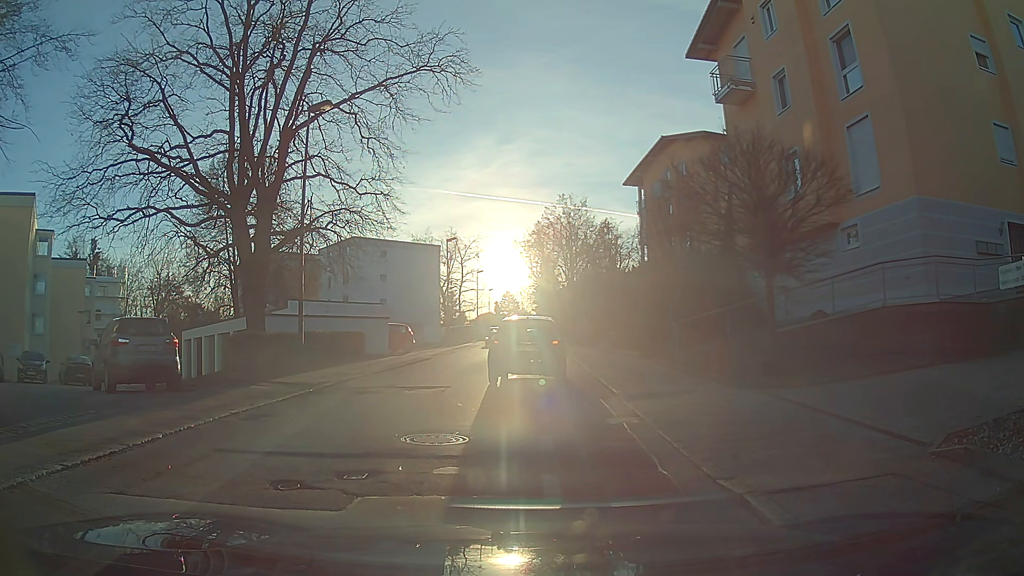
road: residential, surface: asphalt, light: Day
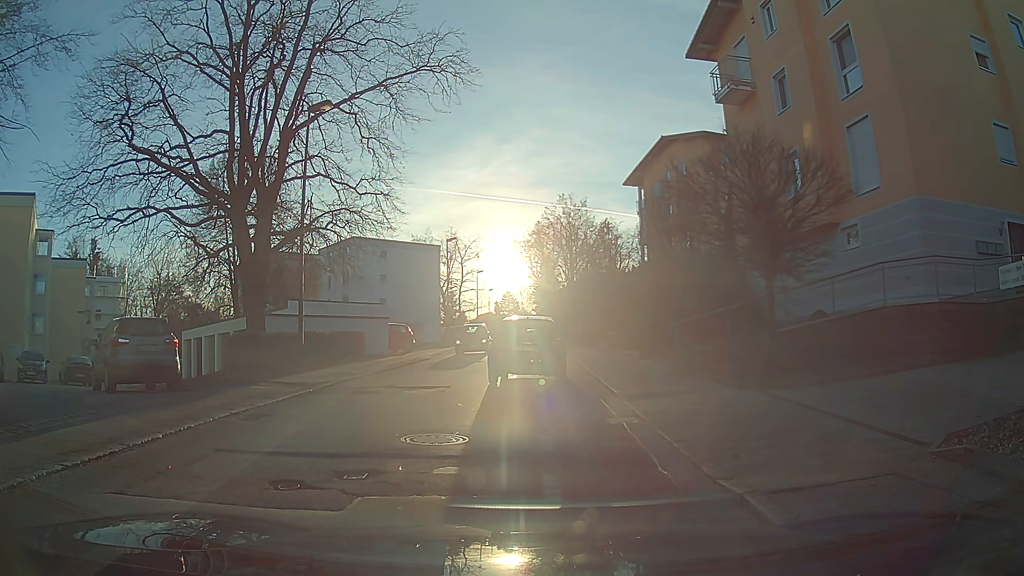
(0.0, 0.0) m; 0°
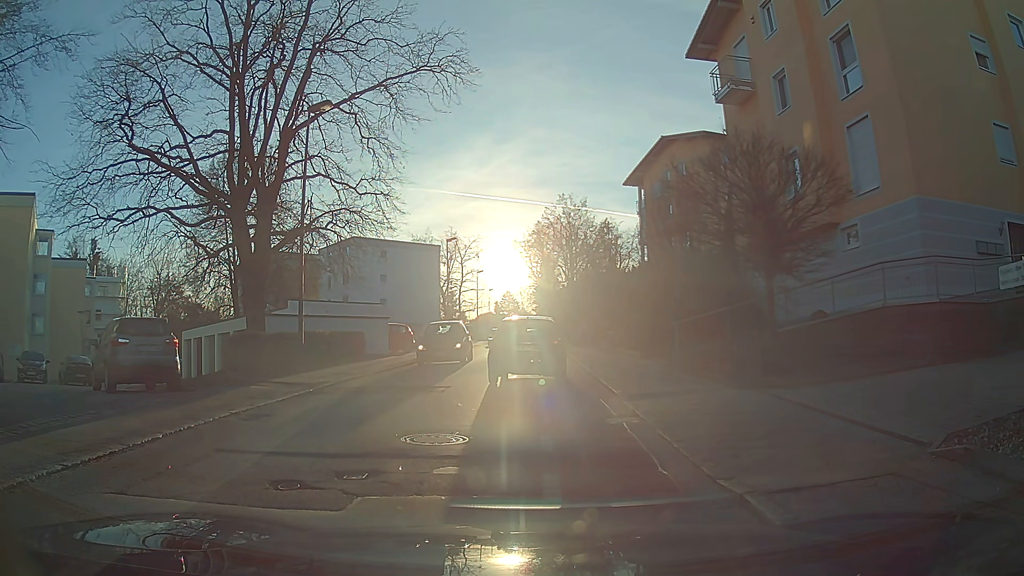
(0.0, 0.0) m; 0°
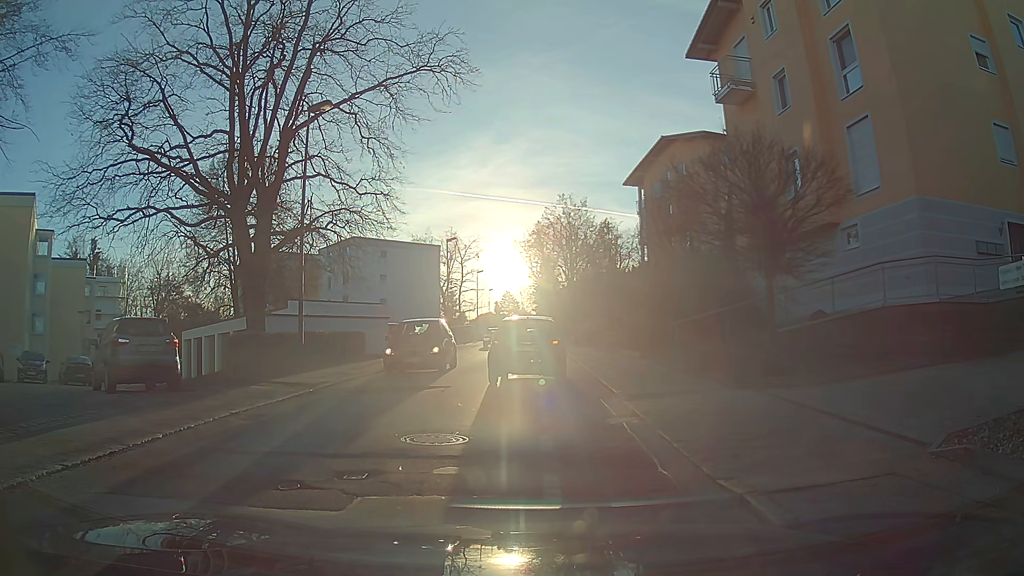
(0.0, 0.0) m; 0°
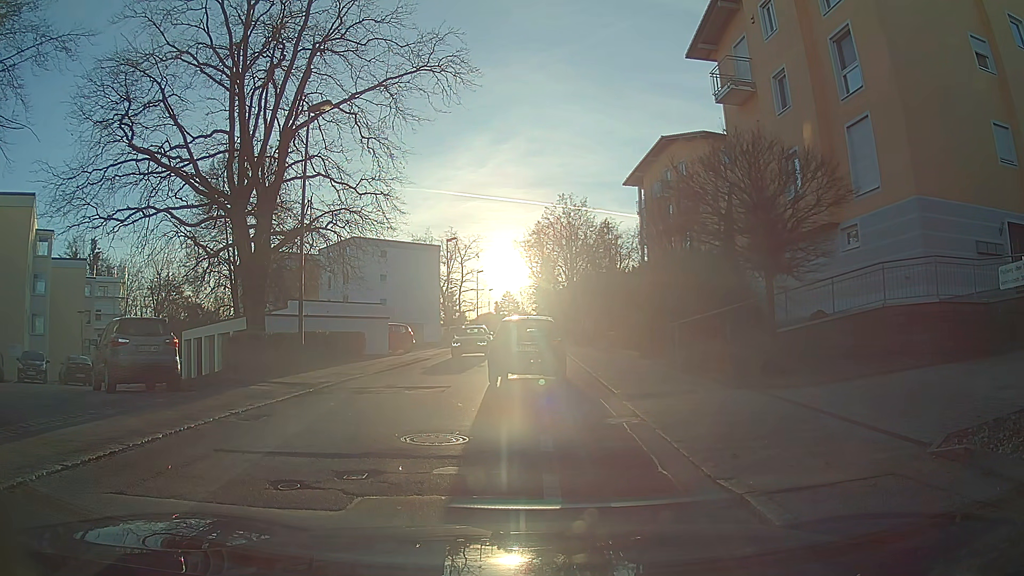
(0.0, 0.0) m; 0°
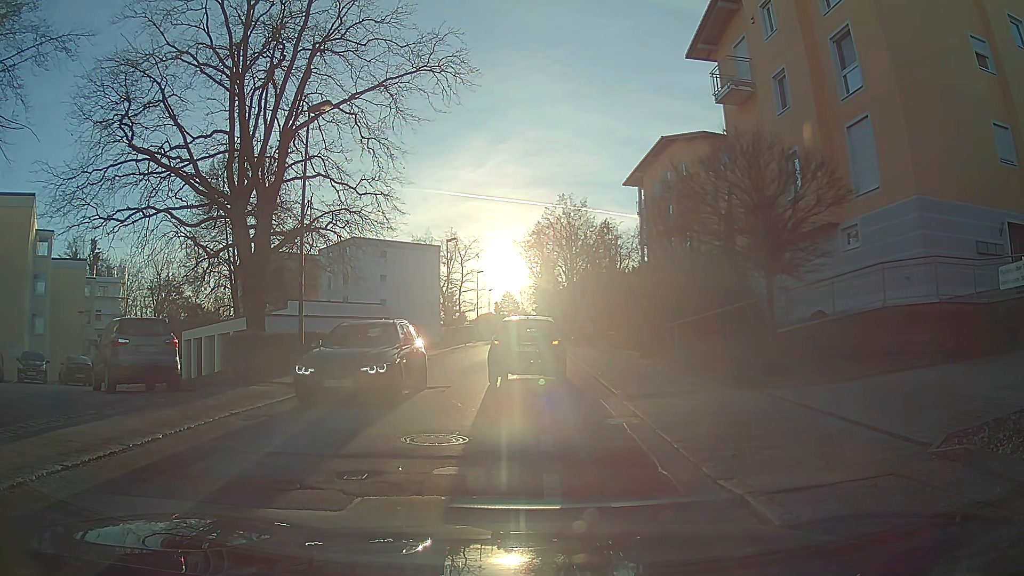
(0.0, 0.0) m; 0°
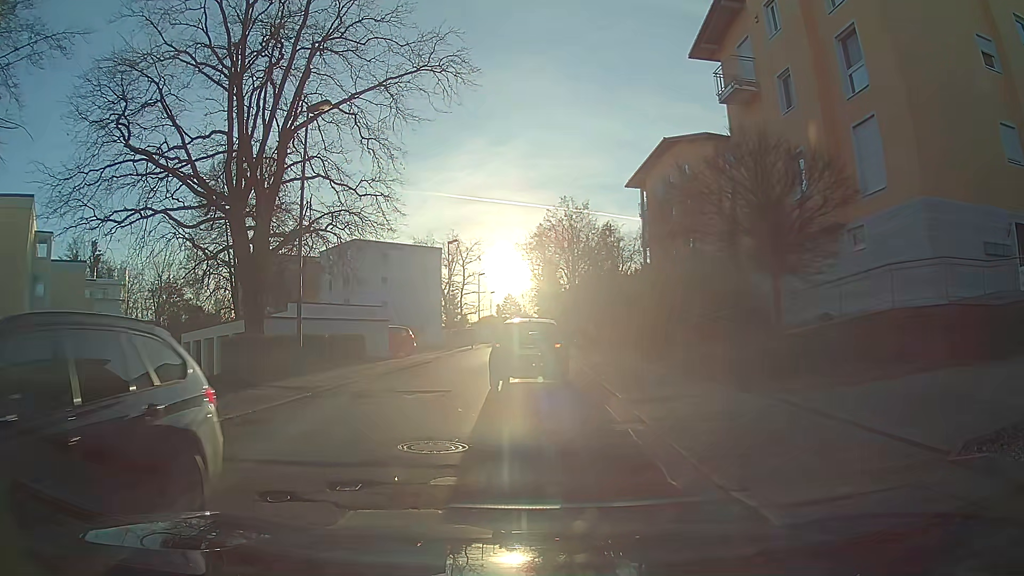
(0.0, +0.3) m; 0°
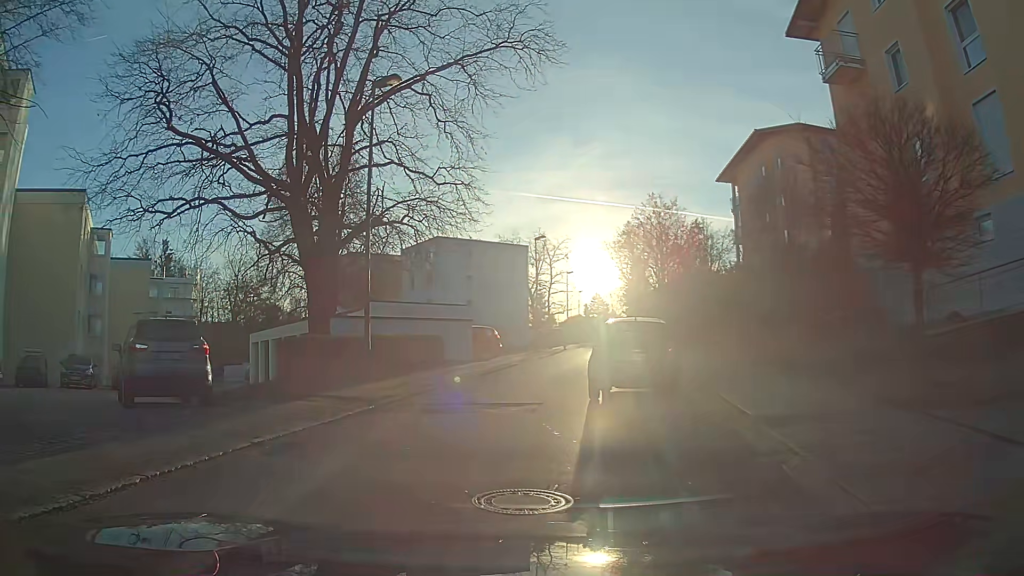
(-0.1, +2.4) m; -7°
(-1, +10) (0, +20) (+3, +30) (+5, +39) (+5, +49) (+7, +59) (+9, +69) (+12, +78) (+14, +88) (+15, +98) m
